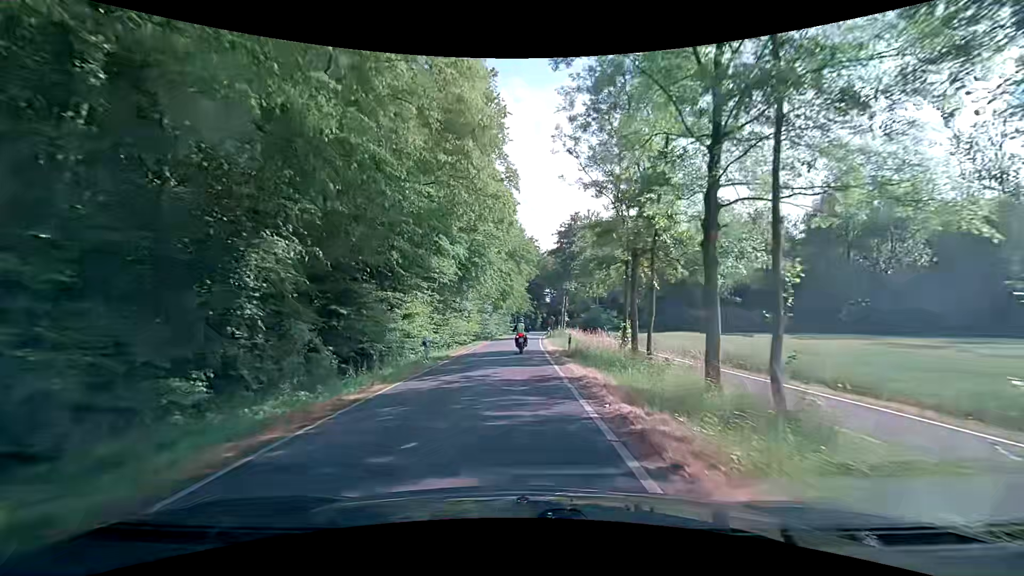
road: unclassified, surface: asphalt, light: Day
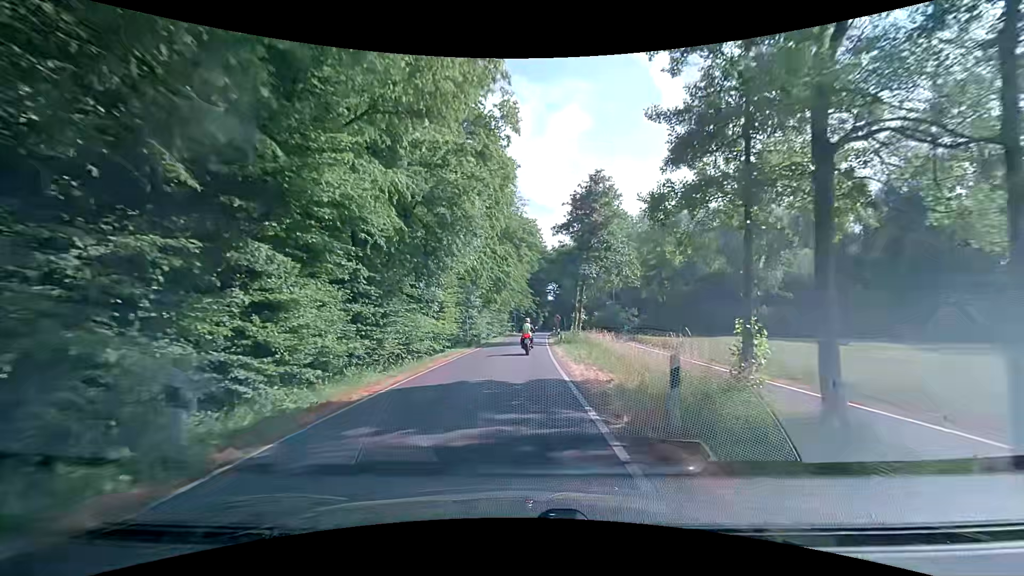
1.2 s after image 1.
(0.0, +14.7) m; 0°
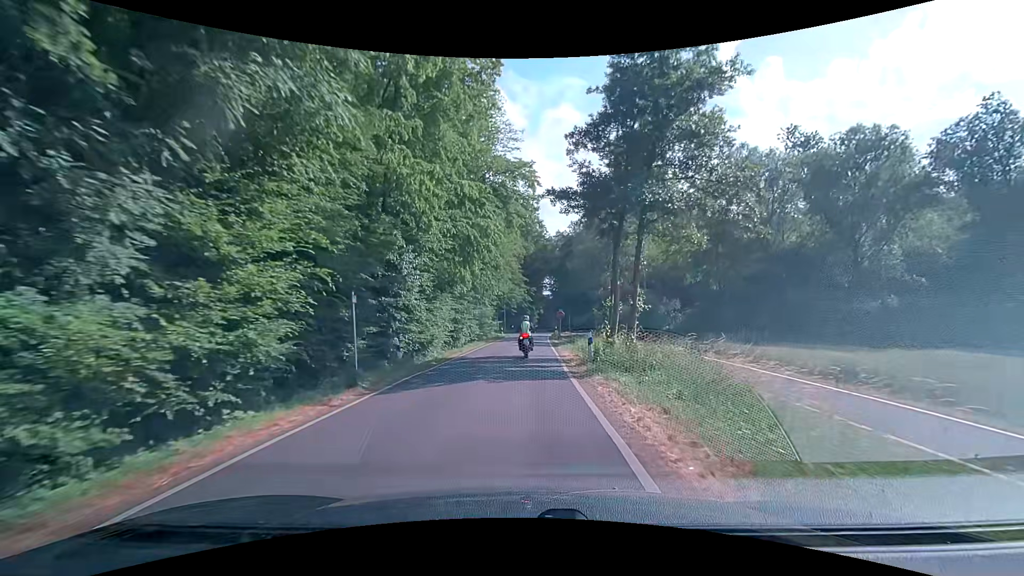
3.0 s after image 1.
(0.0, +21.0) m; 0°
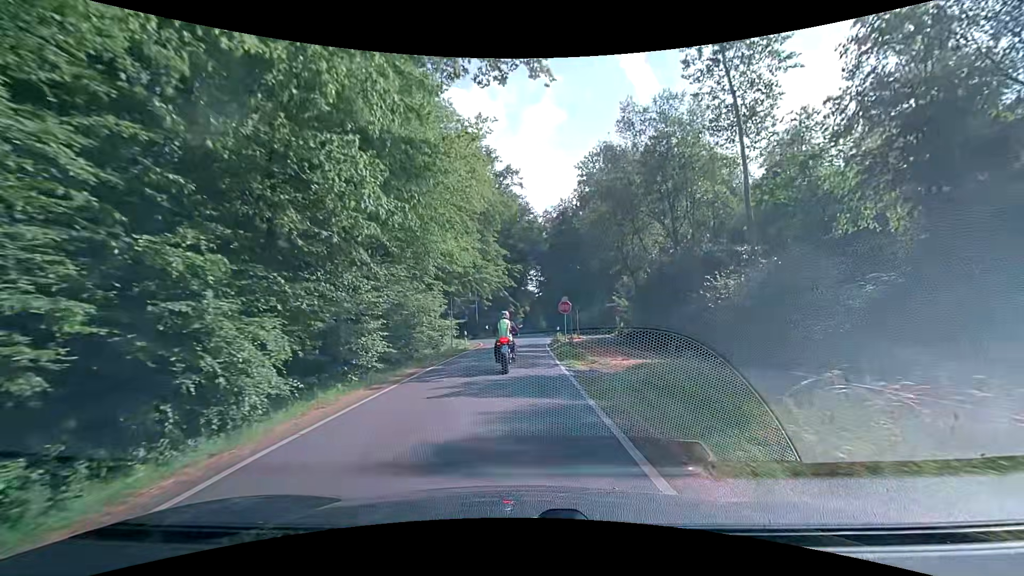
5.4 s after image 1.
(+0.6, +25.1) m; +3°
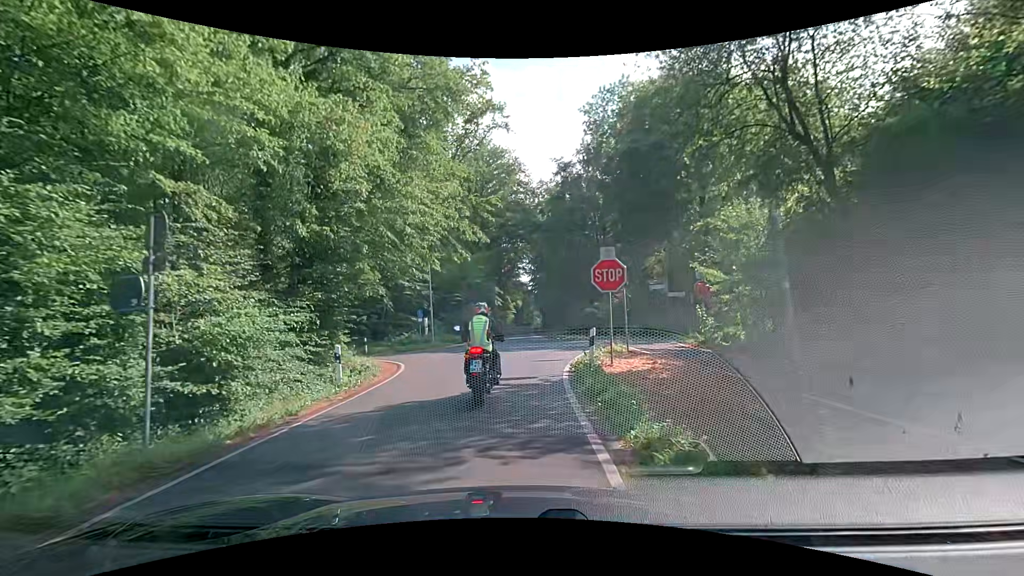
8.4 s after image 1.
(+0.1, +22.1) m; +1°
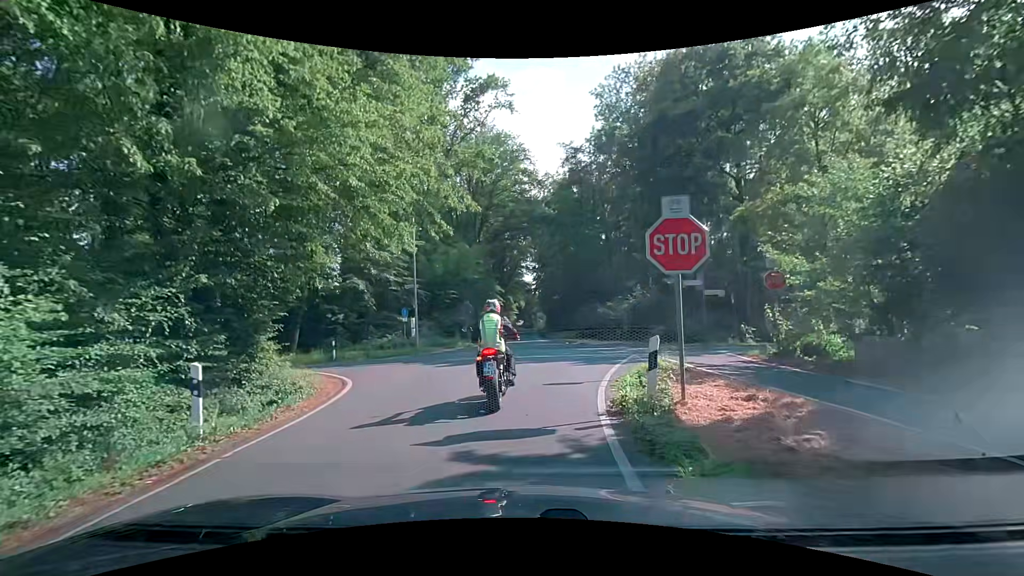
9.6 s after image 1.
(-0.2, +5.6) m; -1°
